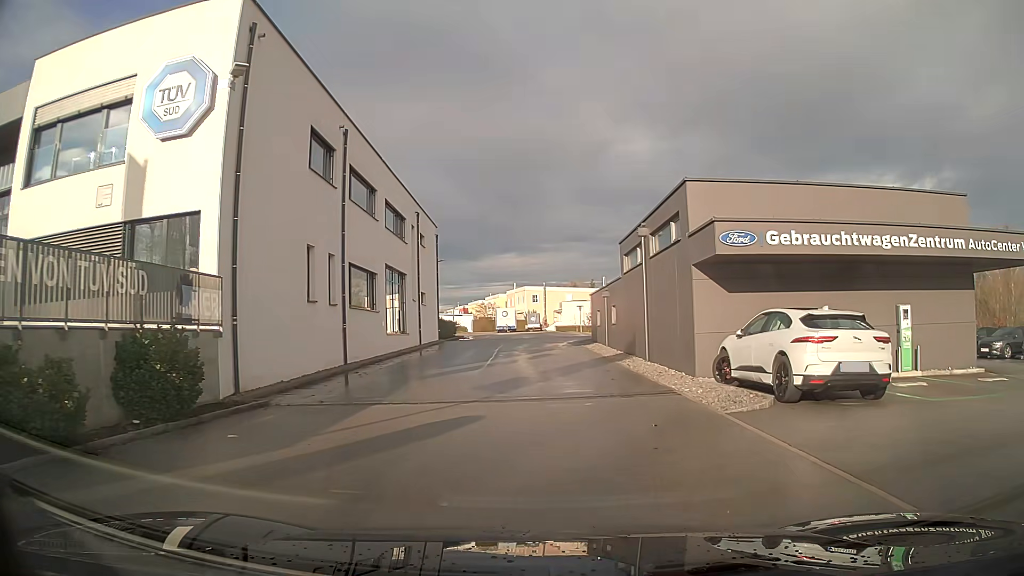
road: residential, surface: asphalt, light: Day
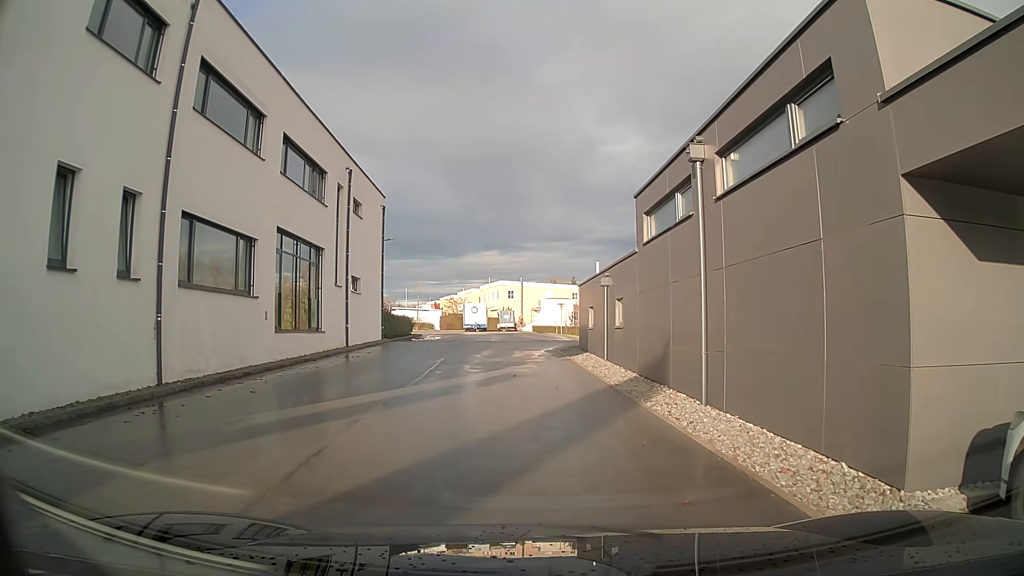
(+0.3, +10.1) m; +1°
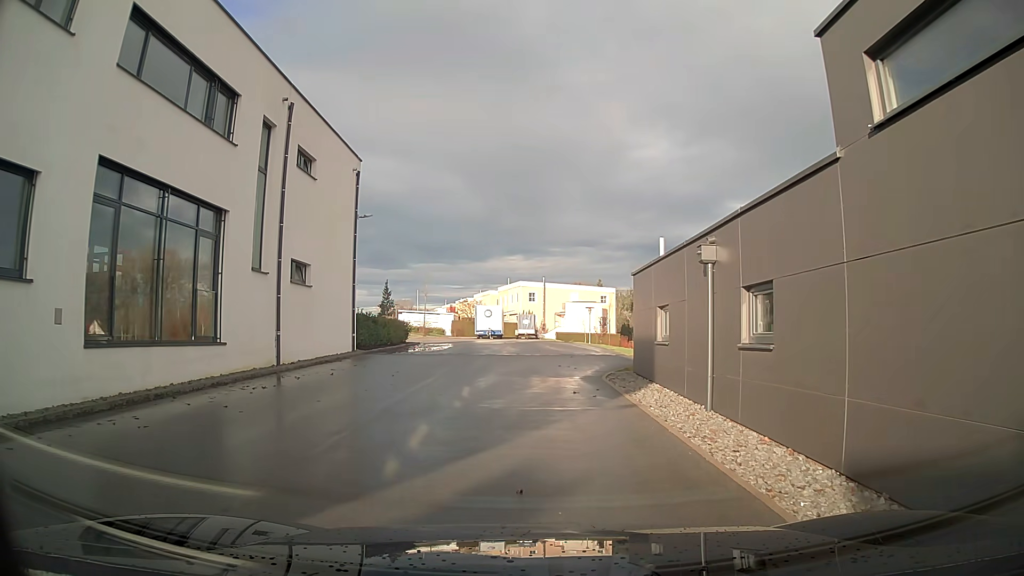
(-0.1, +10.0) m; -2°
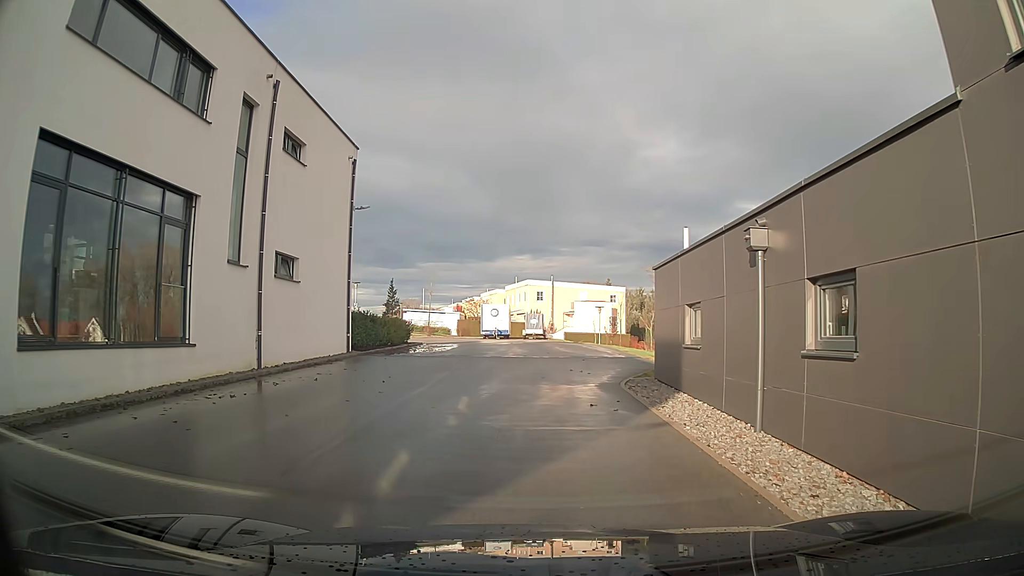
(0.0, +1.9) m; -1°
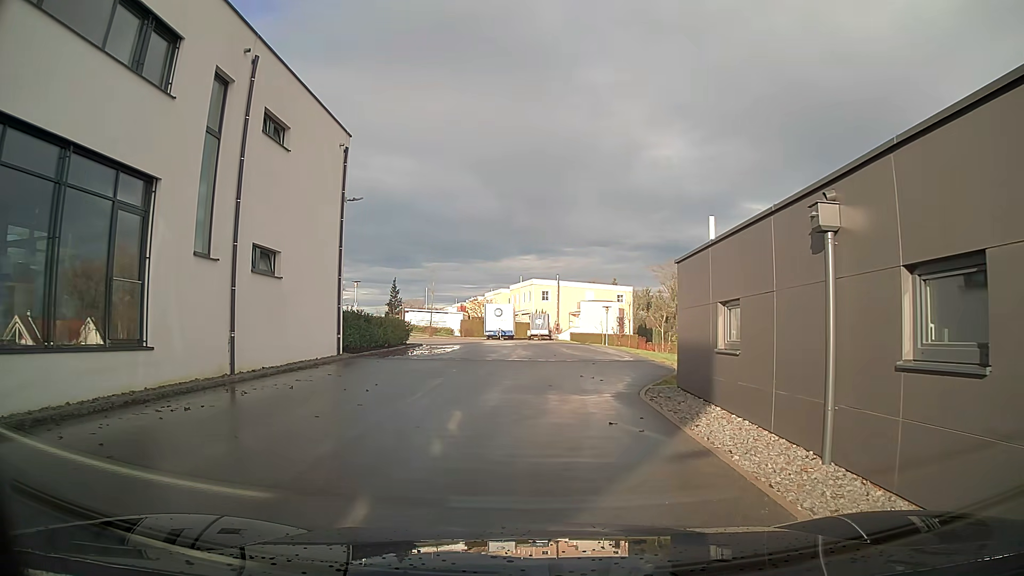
(0.0, +1.9) m; +1°
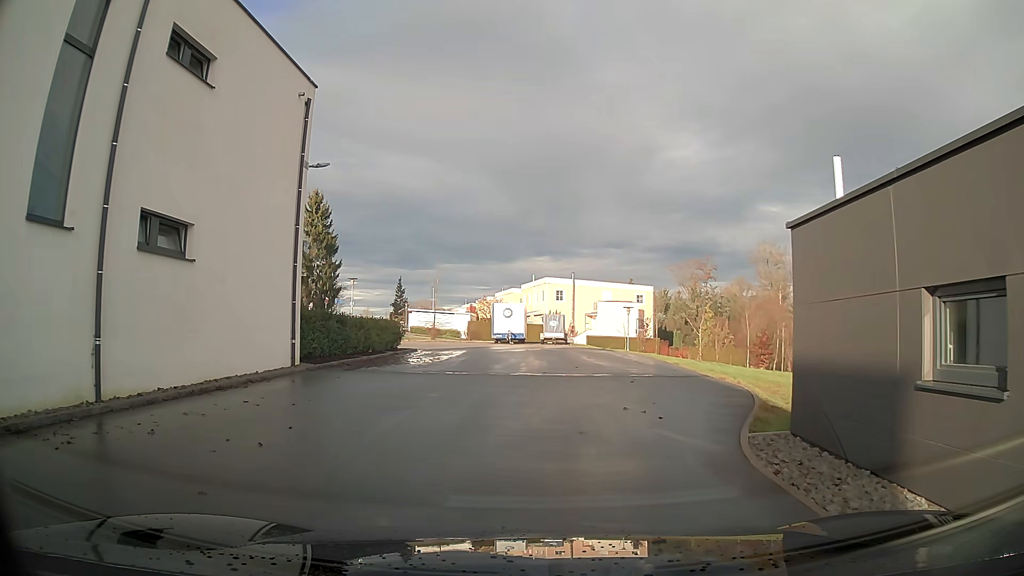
(0.0, +5.7) m; -2°
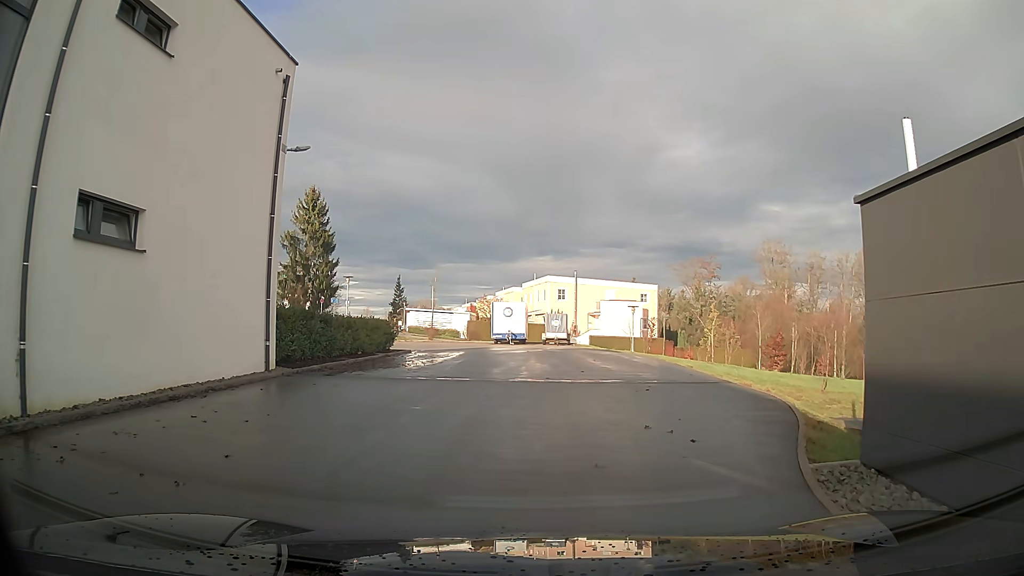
(0.0, +1.9) m; 0°
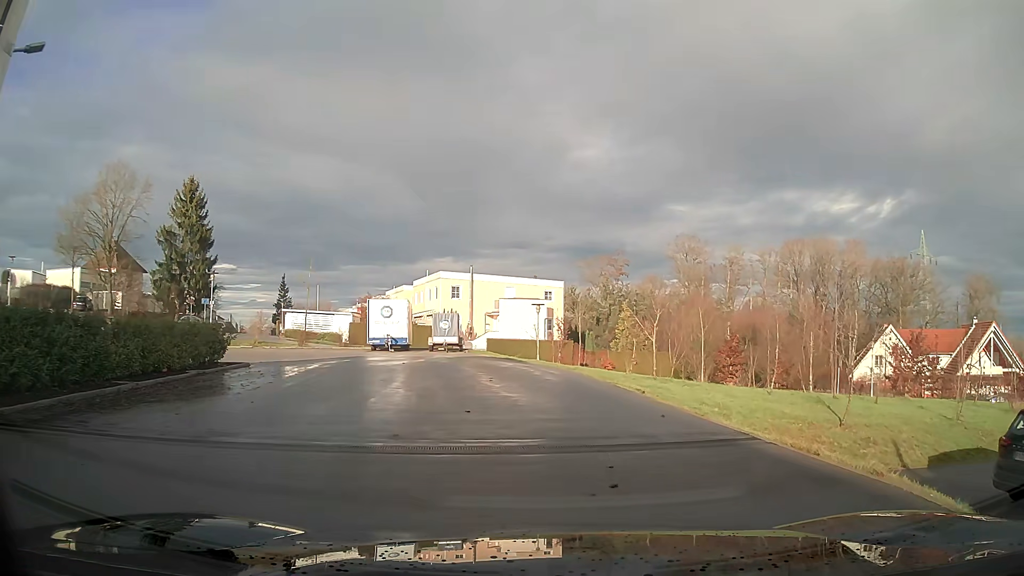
(+0.5, +7.9) m; +8°
